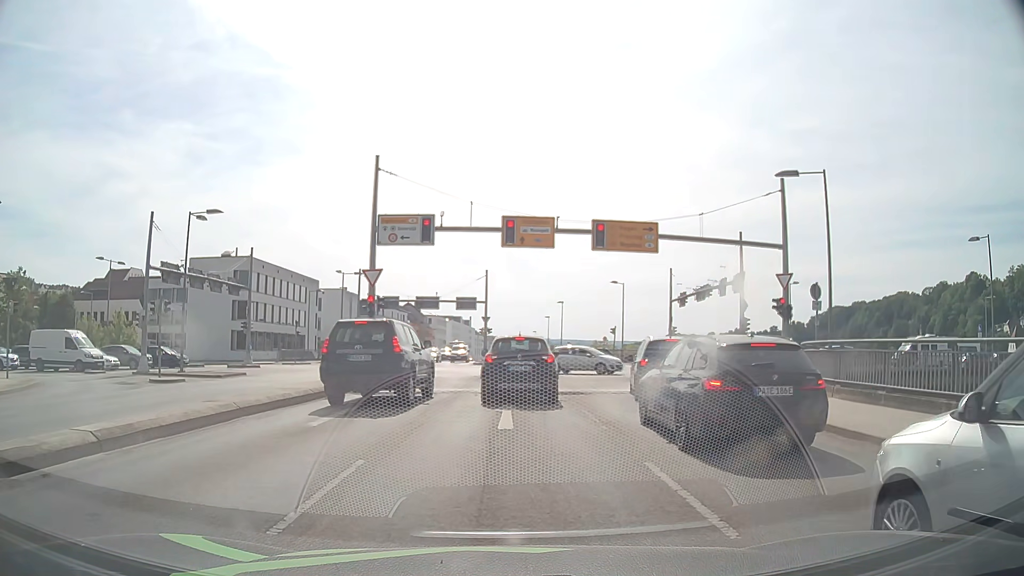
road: residential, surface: asphalt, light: Day
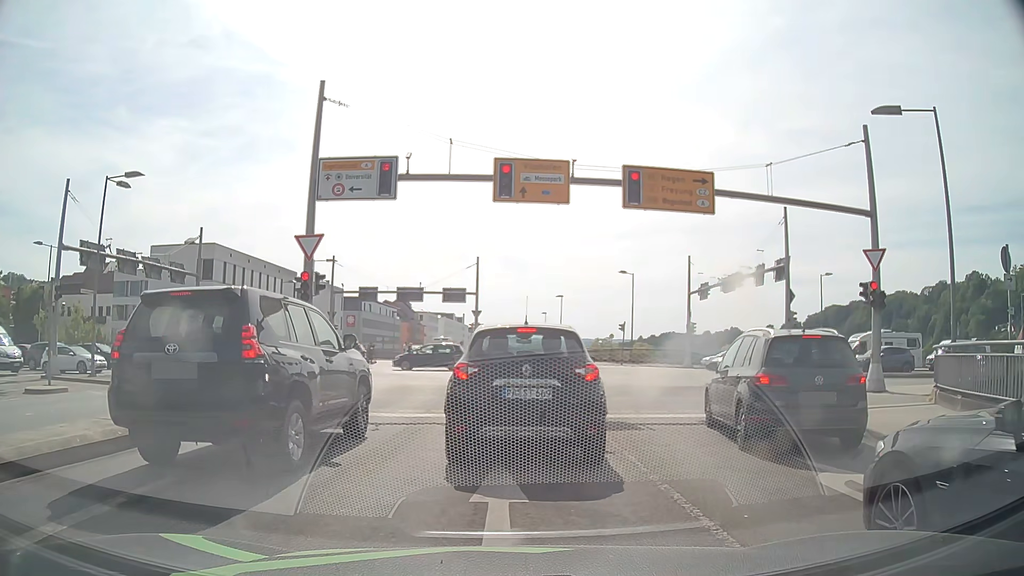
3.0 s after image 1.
(+0.1, +7.8) m; +2°
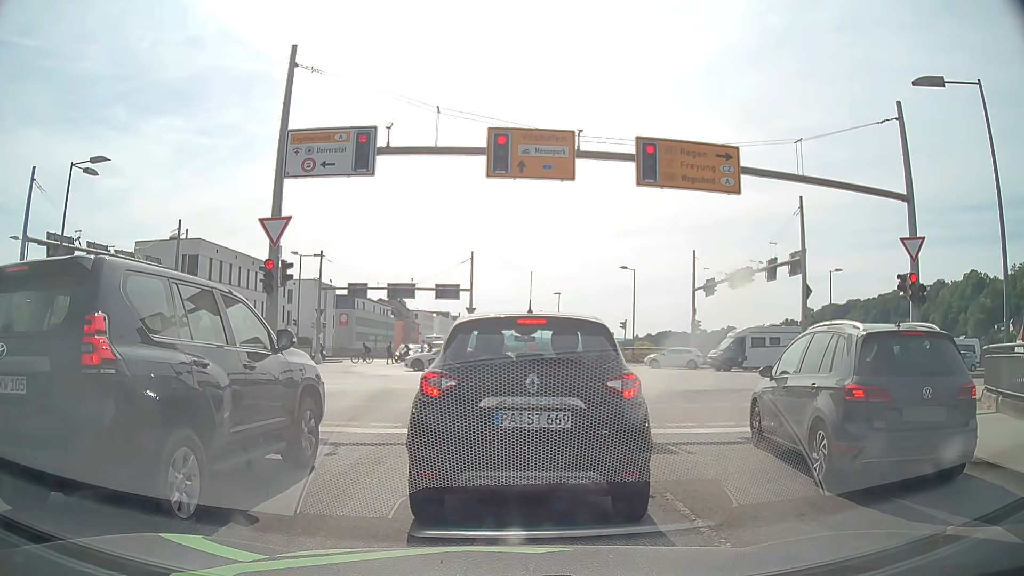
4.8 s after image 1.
(0.0, +2.4) m; 0°
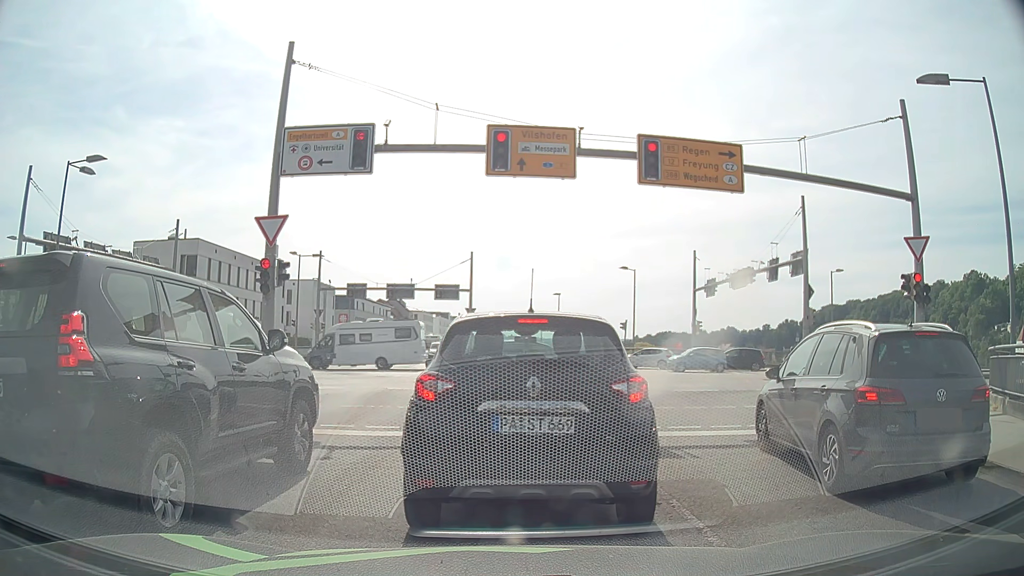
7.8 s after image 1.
(0.0, +0.3) m; 0°
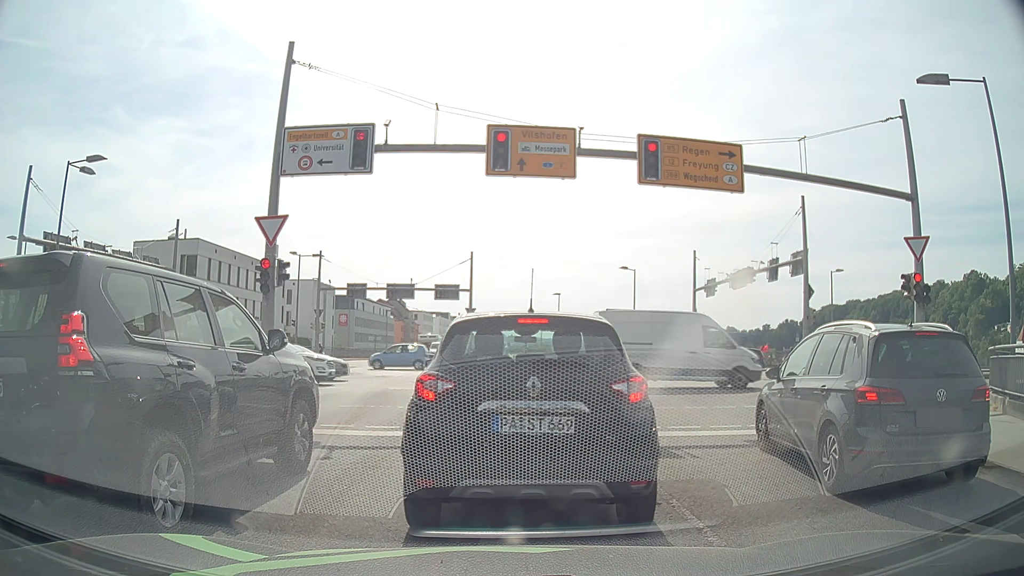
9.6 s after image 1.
(0.0, 0.0) m; 0°
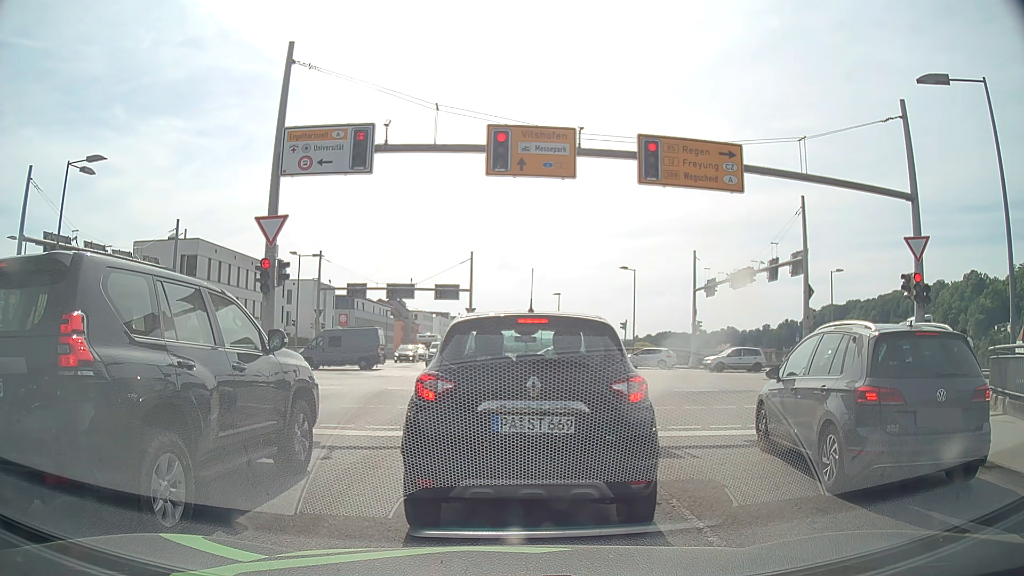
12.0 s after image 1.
(0.0, 0.0) m; 0°
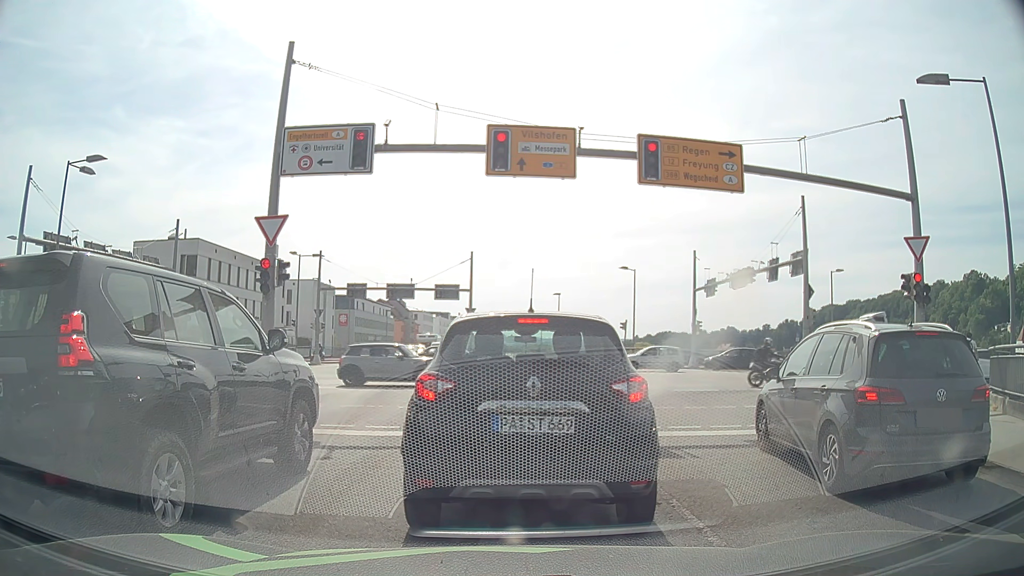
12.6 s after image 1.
(0.0, 0.0) m; 0°
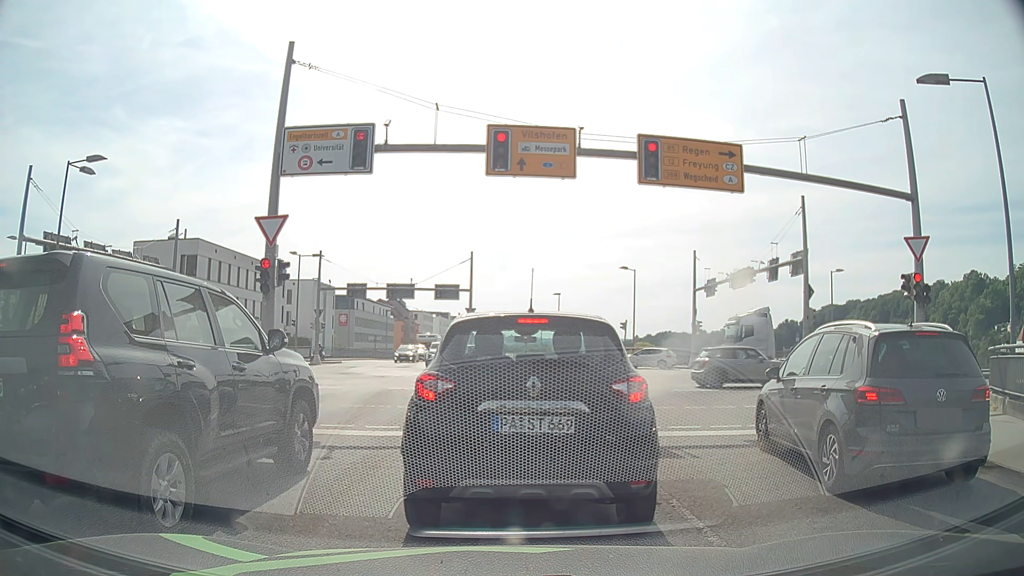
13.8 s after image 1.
(0.0, 0.0) m; 0°
(0, +10) (0, +20) (0, +30) (0, +40) (0, +50) (-1, +60) (-1, +70) (-2, +80) (-2, +90) (-2, +100) m
